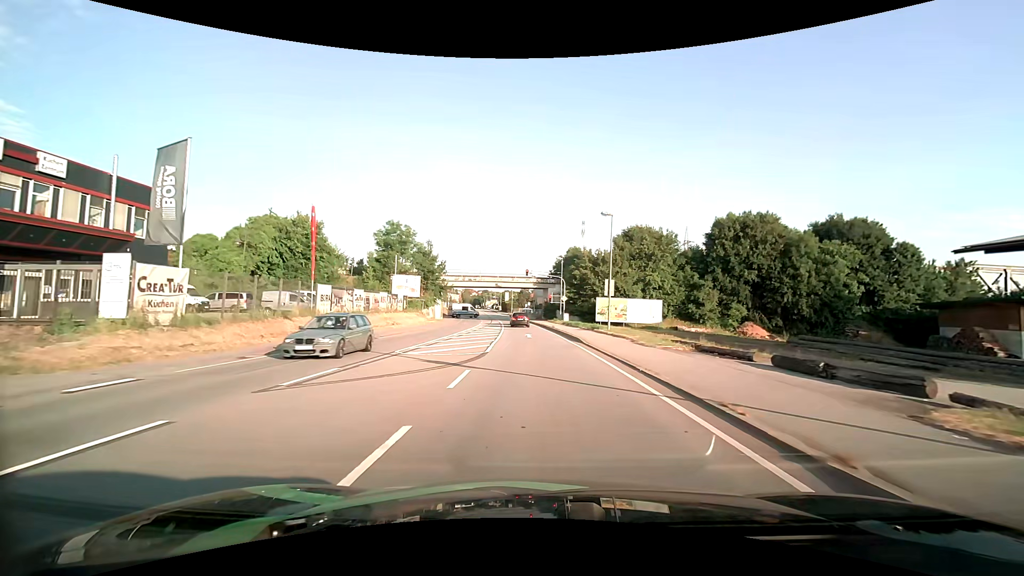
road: primary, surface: asphalt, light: Day
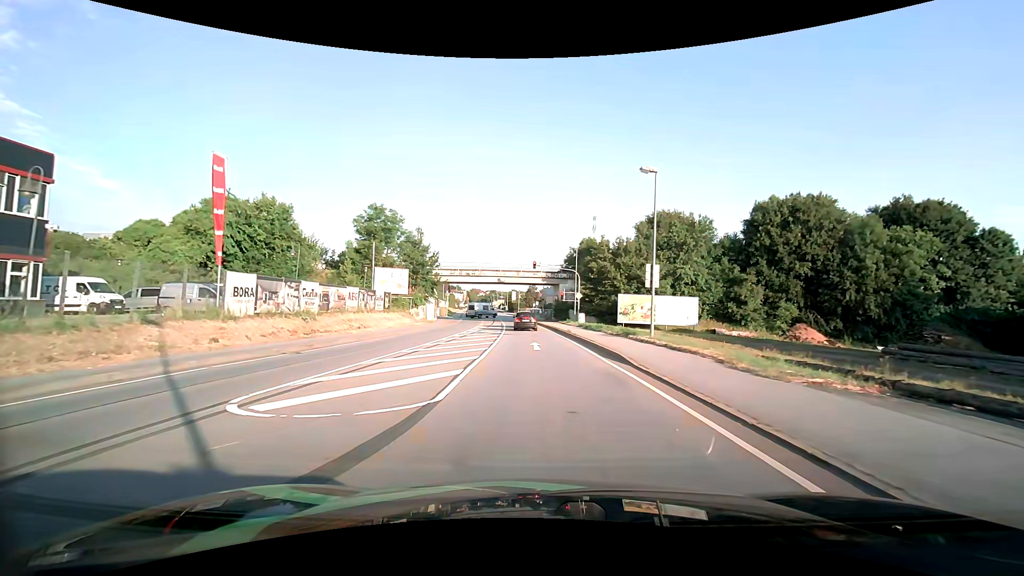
(-0.2, +10.0) m; -2°
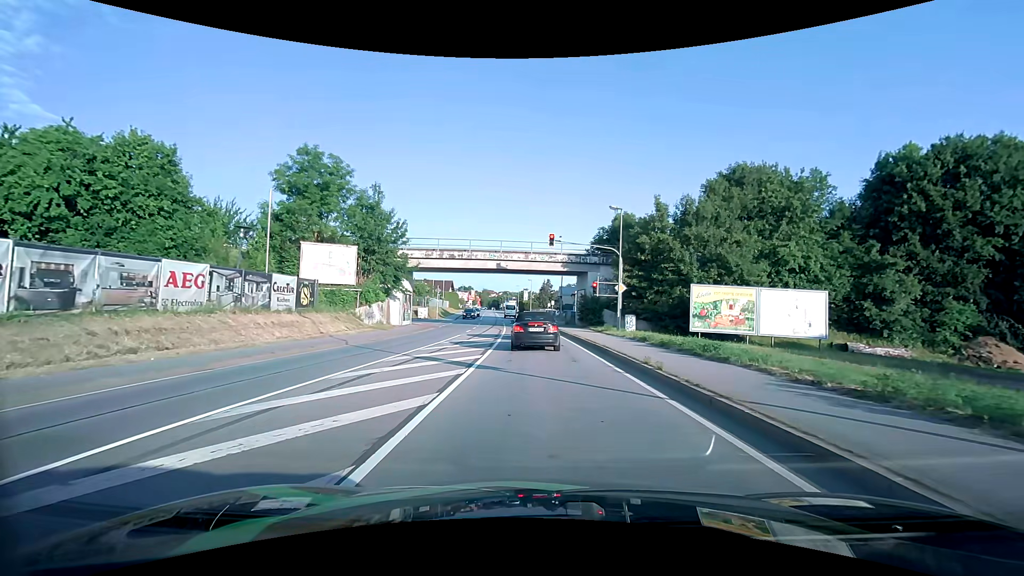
(-0.2, +19.1) m; -2°
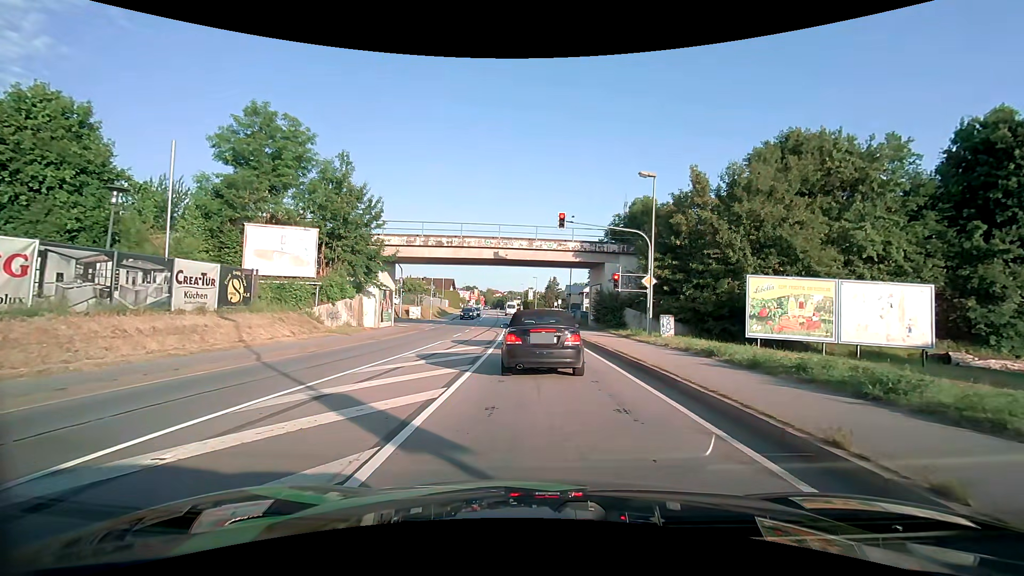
(0.0, +6.9) m; 0°
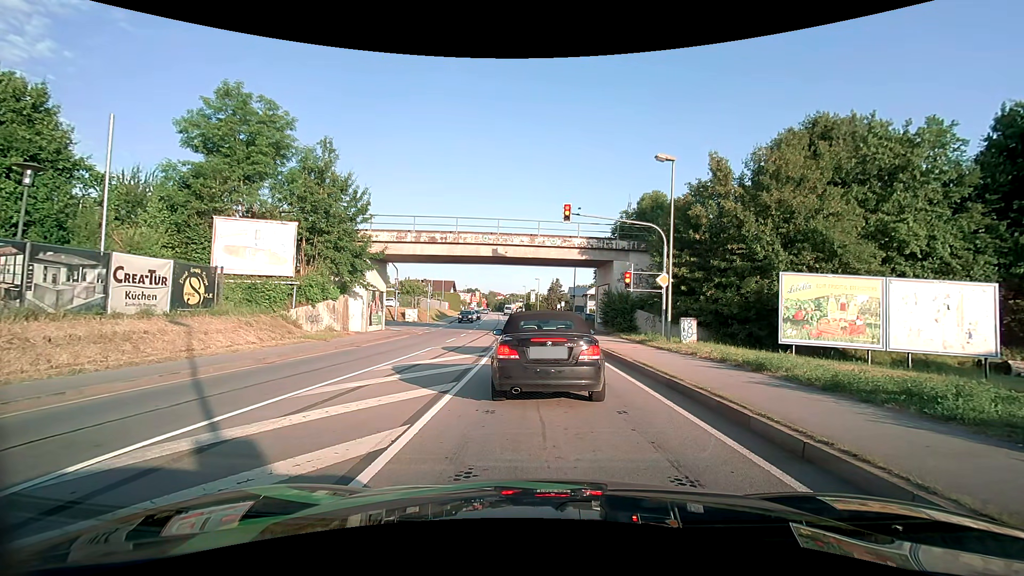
(0.0, +2.6) m; 0°
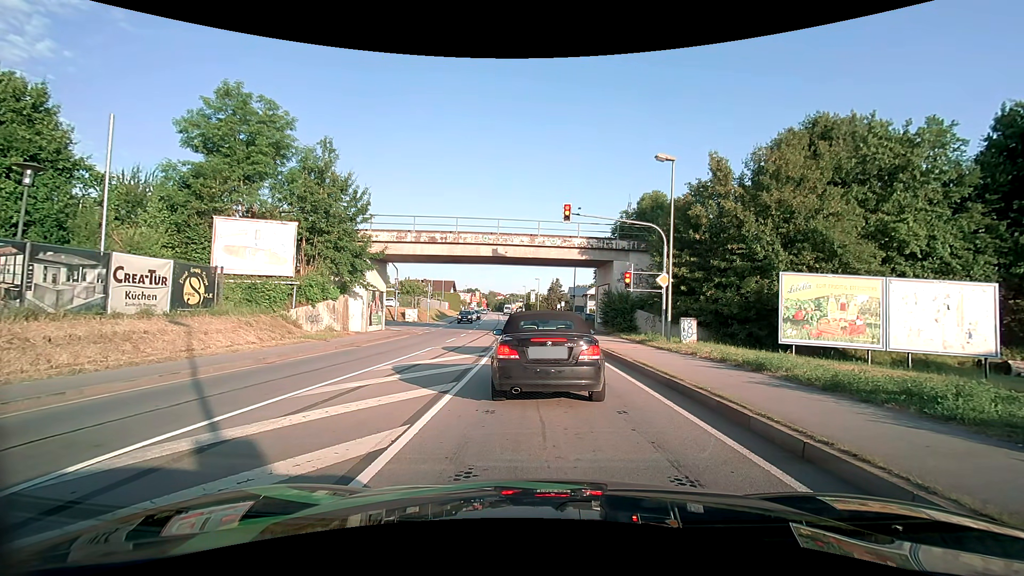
(0.0, 0.0) m; 0°
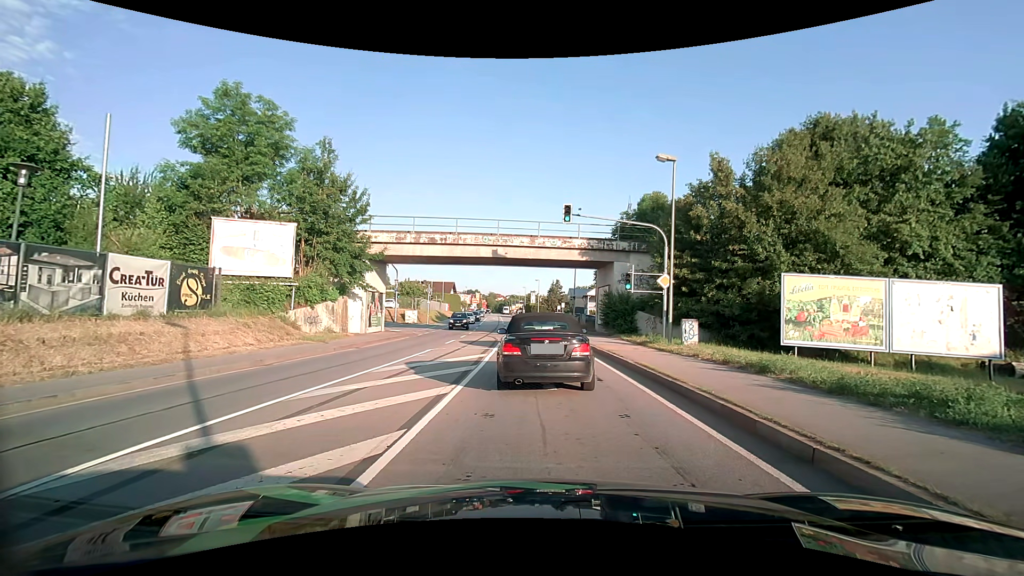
(0.0, +0.2) m; 0°
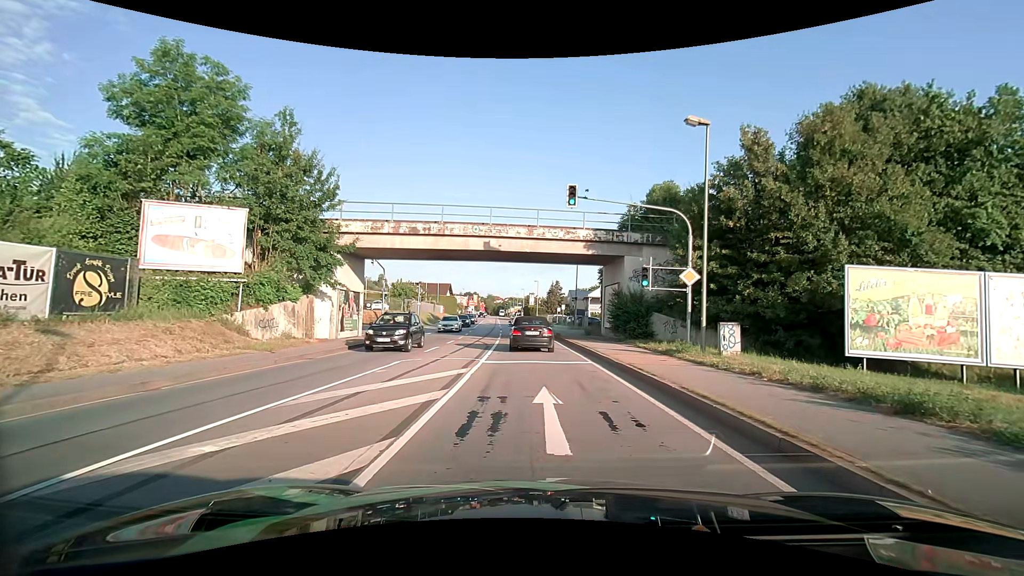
(0.0, +4.5) m; +1°
(0, +10) (0, +20) (-1, +30) (-1, +40) (-2, +50) (-3, +60) (-4, +70) (-5, +80) (-6, +90) (-6, +100) m
